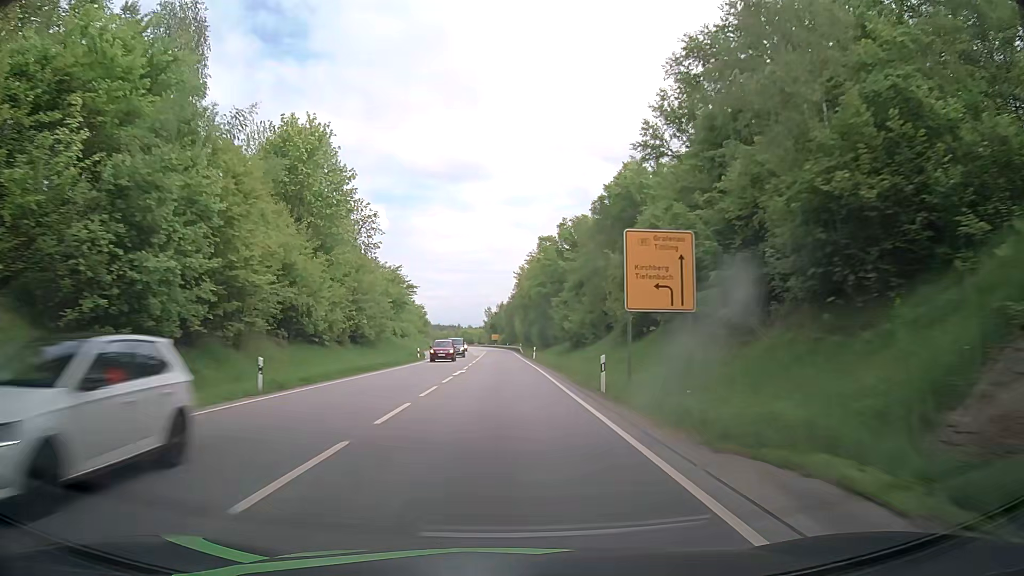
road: primary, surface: asphalt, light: Day
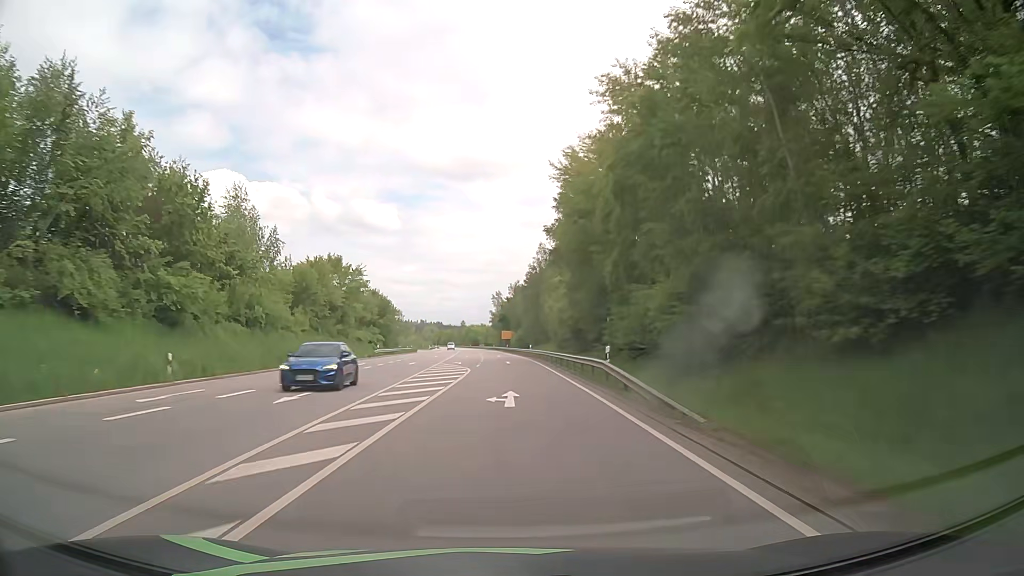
(-0.6, +78.5) m; -1°
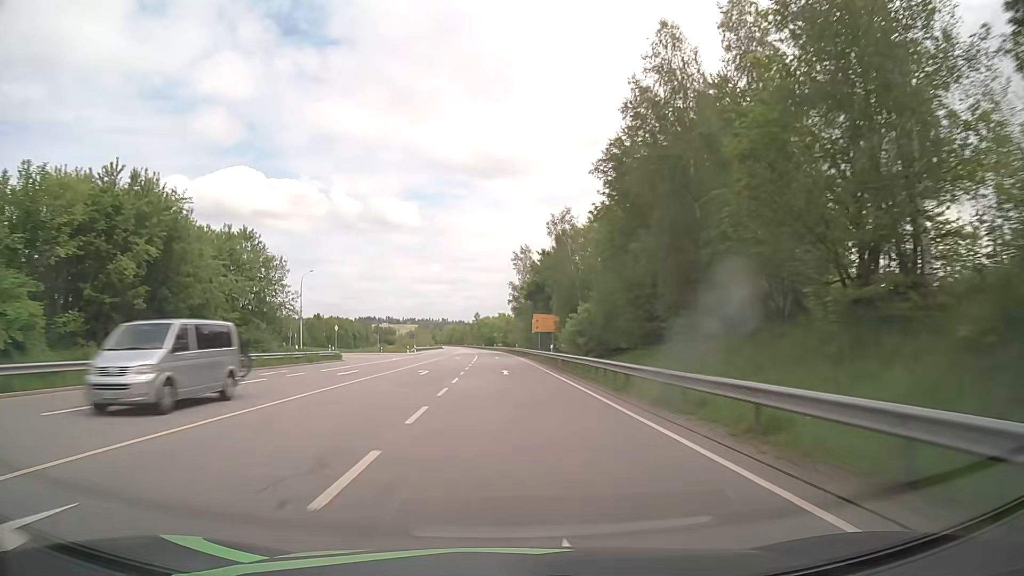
(-1.0, +78.2) m; -2°
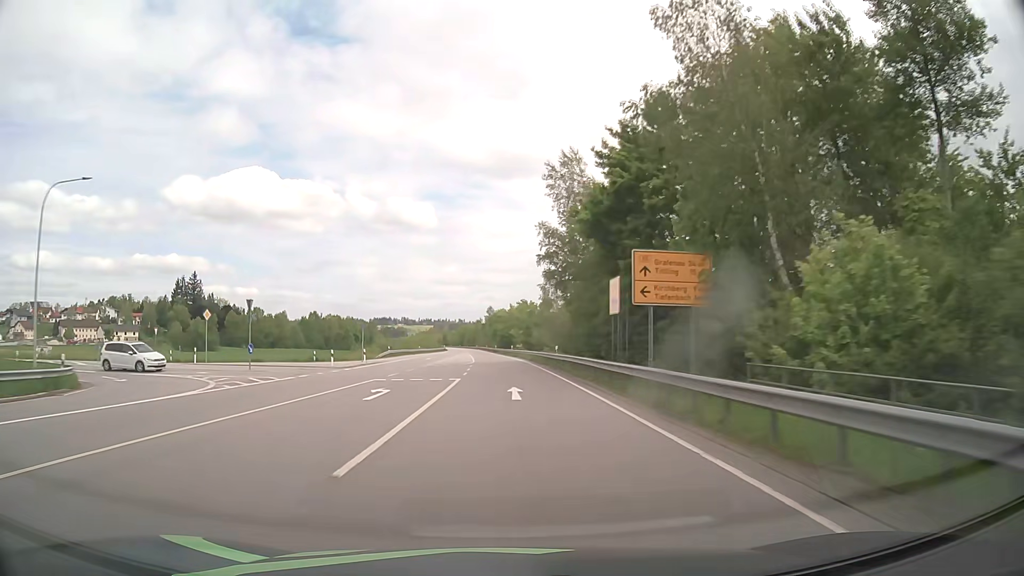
(-0.6, +46.9) m; -1°
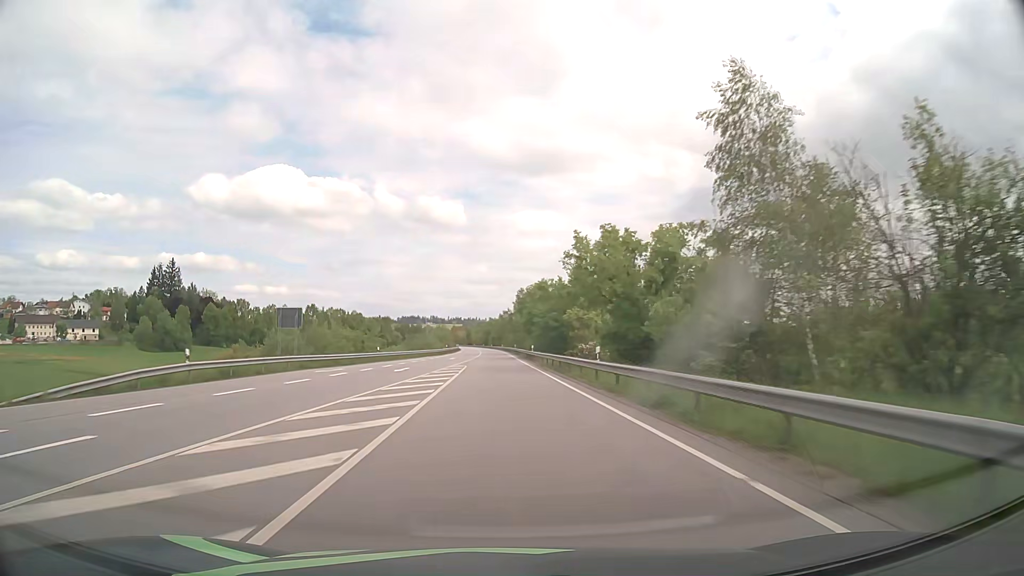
(-1.5, +62.6) m; -3°
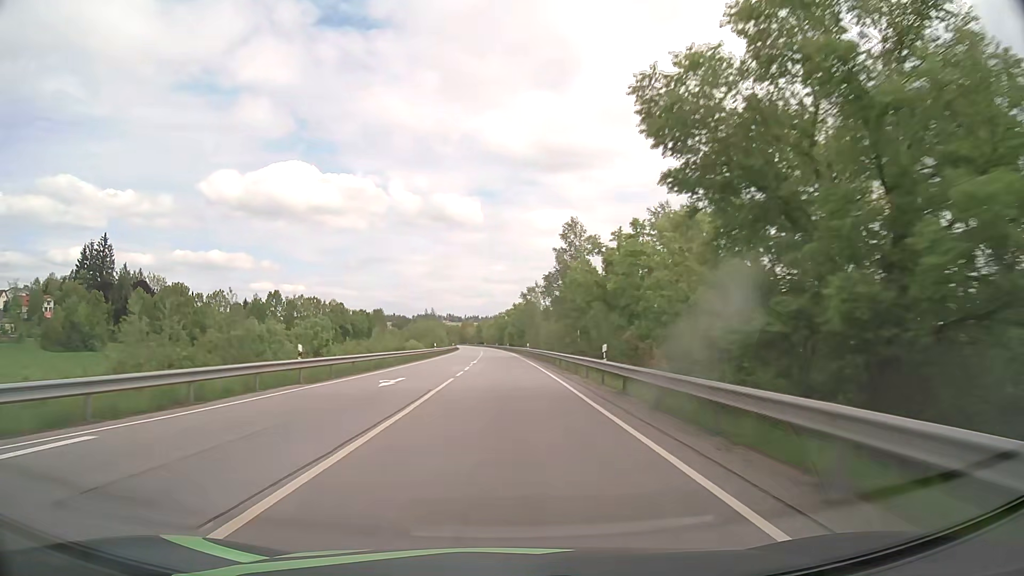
(-1.3, +78.5) m; -2°
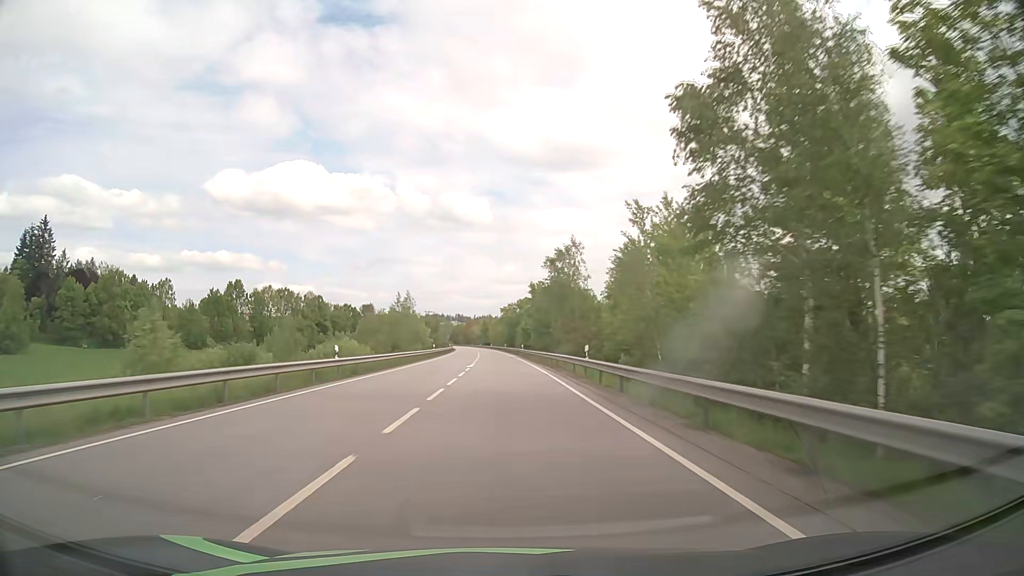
(-0.4, +47.2) m; -1°
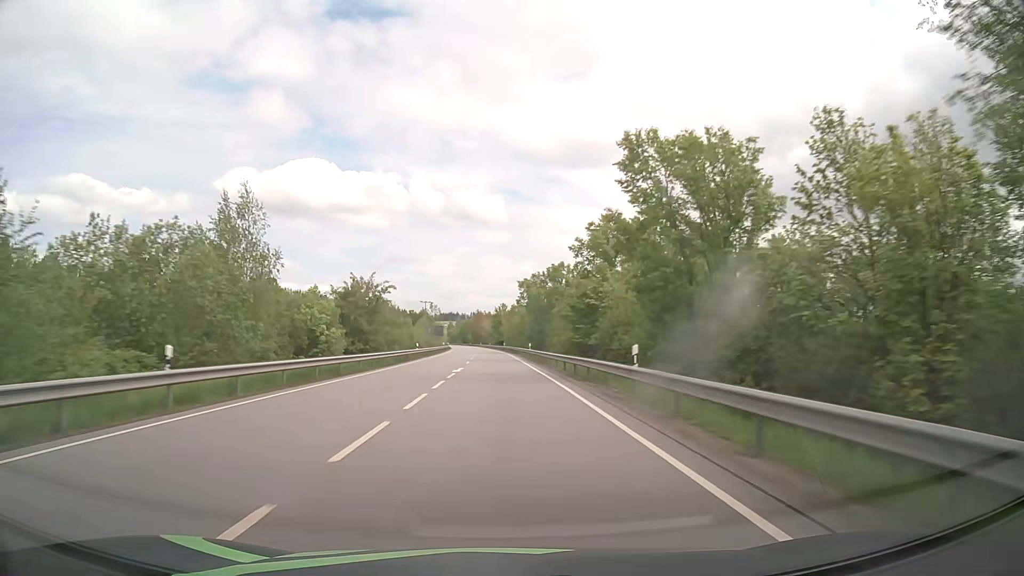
(-0.7, +63.1) m; -1°
(0, +10) (0, +20) (0, +30) (0, +40) (-1, +50) (-1, +60) (-1, +70) (-2, +80) (-2, +90) (-3, +100) m
